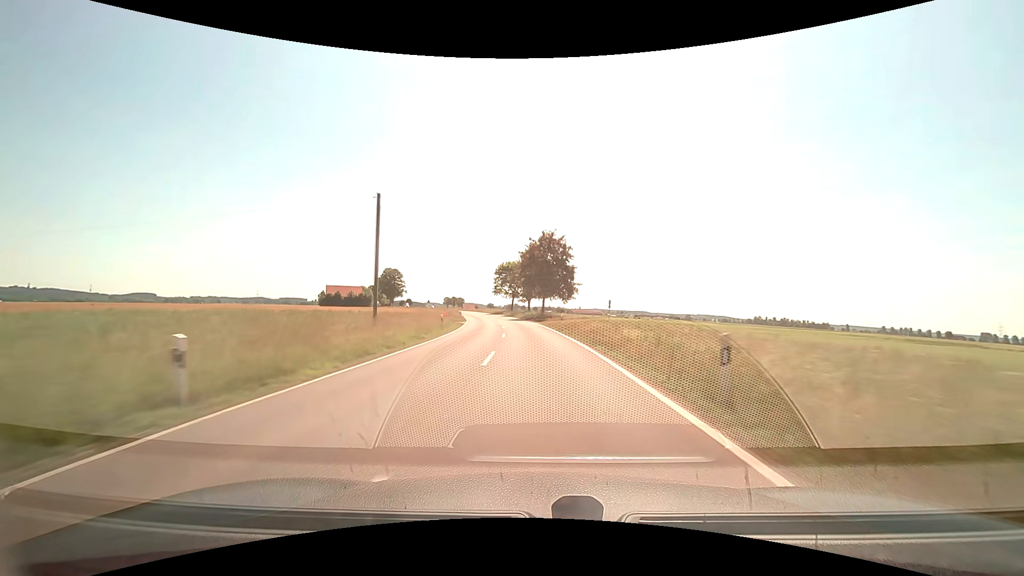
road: tertiary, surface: asphalt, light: Day
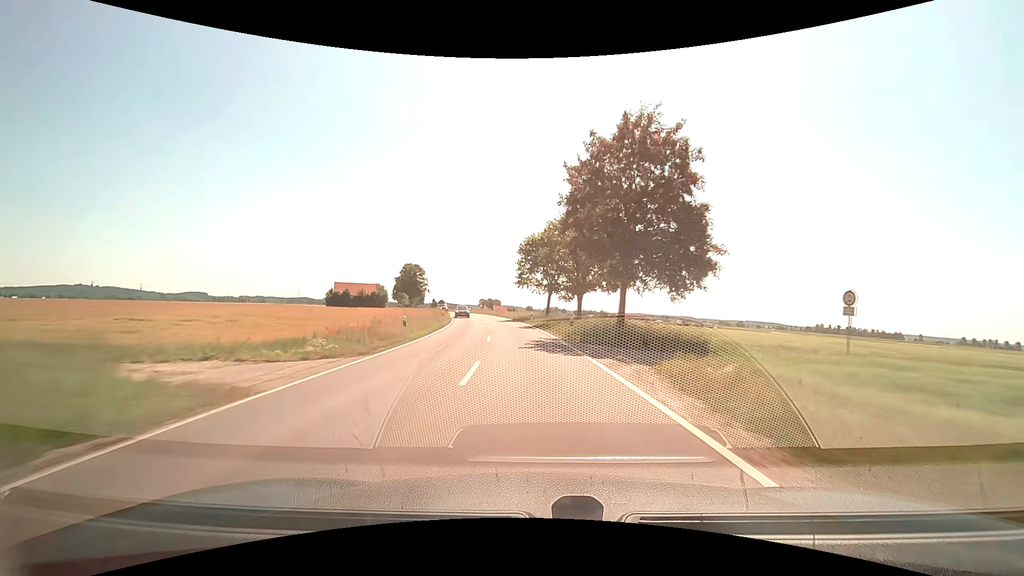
(-1.5, +39.0) m; -5°
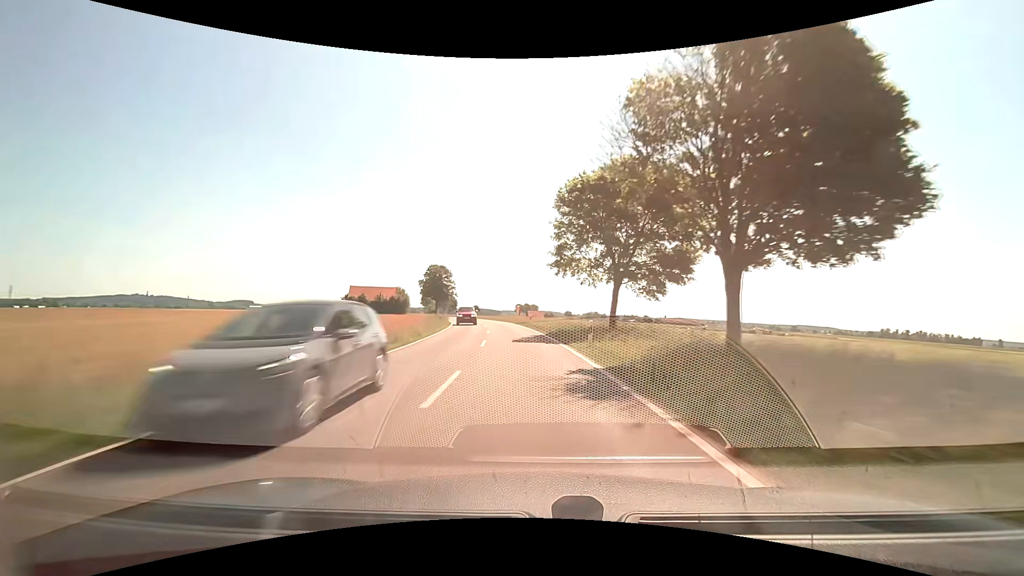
(-1.0, +26.2) m; -5°
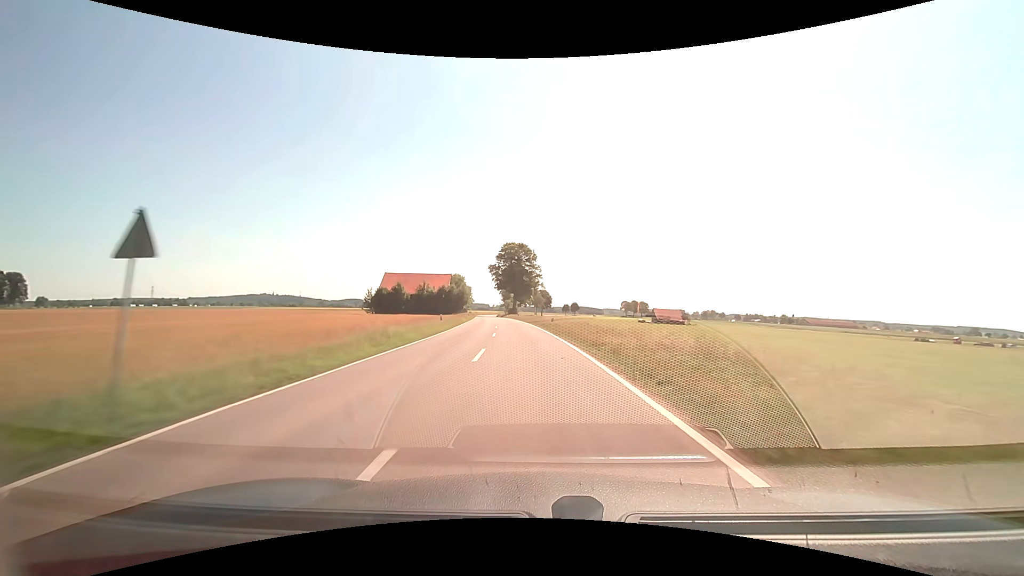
(-6.4, +66.6) m; -11°
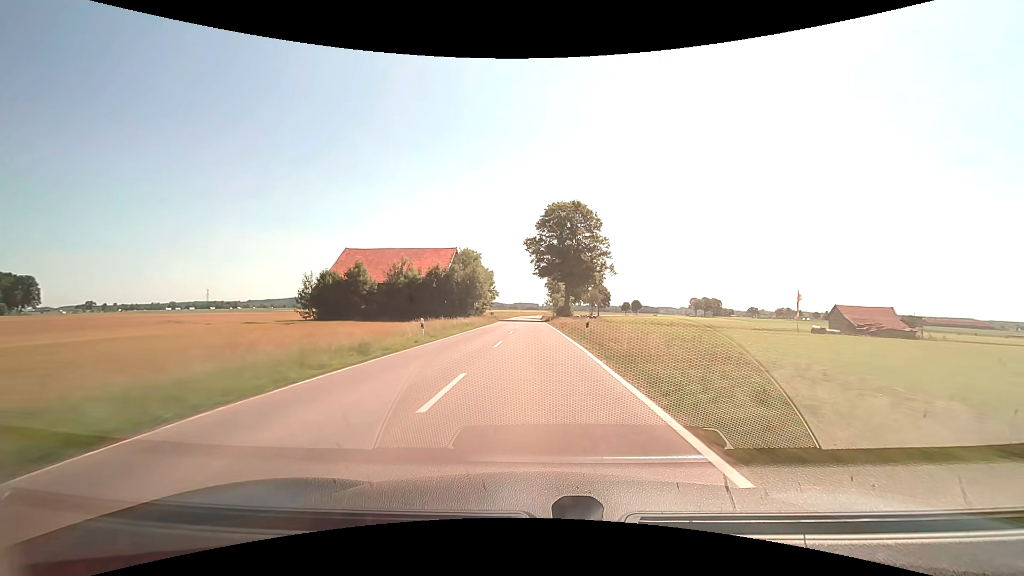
(-2.9, +54.7) m; -6°
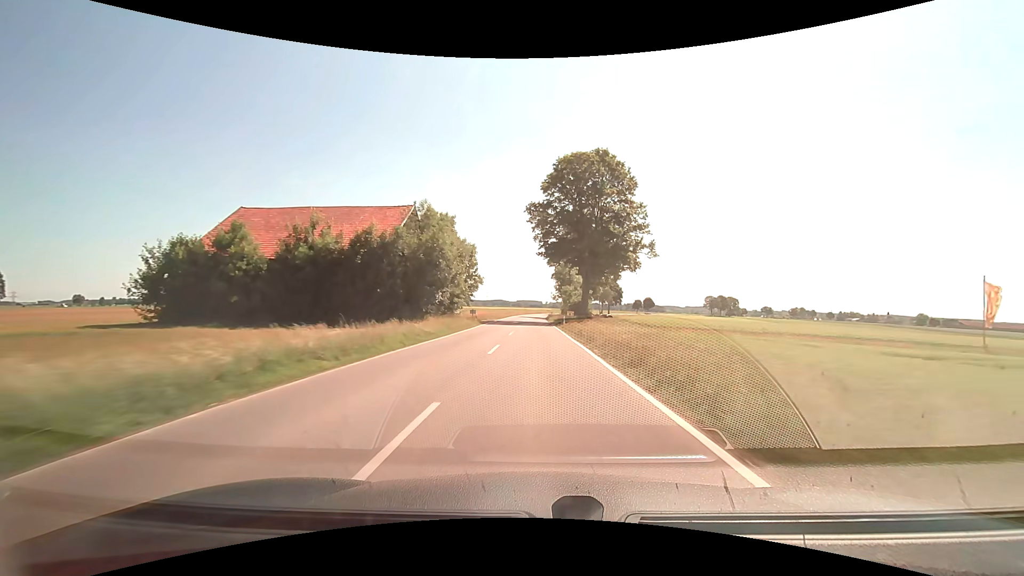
(-0.3, +27.8) m; 0°
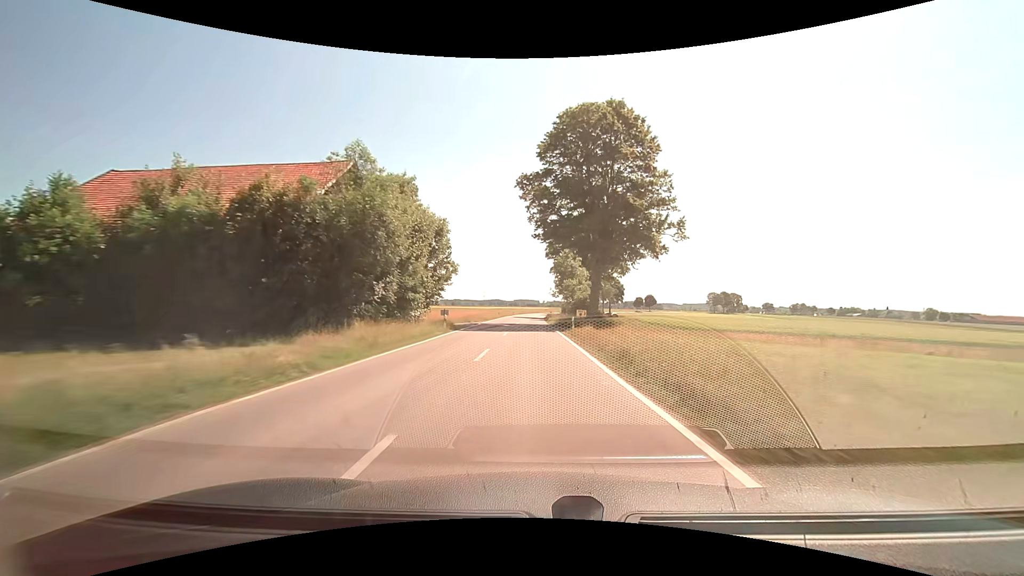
(+0.1, +14.0) m; 0°
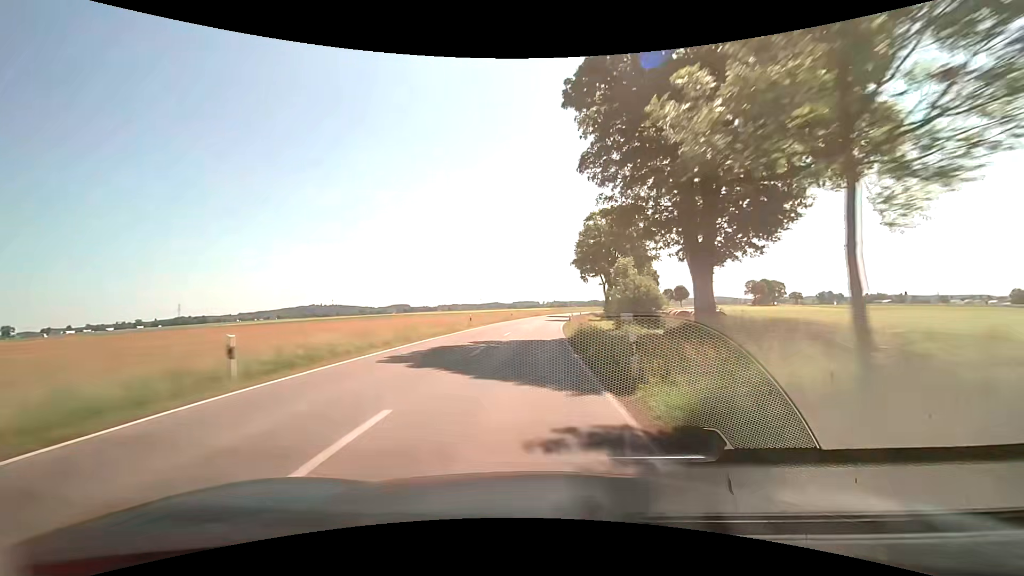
(-0.2, +70.9) m; 0°
(0, +10) (0, +20) (0, +30) (+1, +40) (+1, +50) (+2, +60) (+3, +70) (+4, +80) (+6, +90) (+7, +100) m
